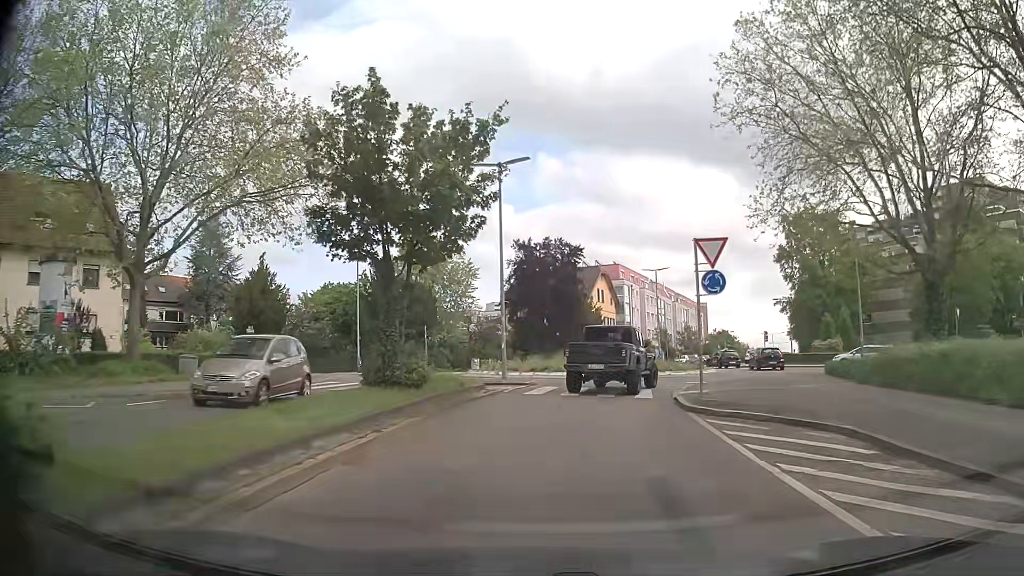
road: secondary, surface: asphalt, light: Day
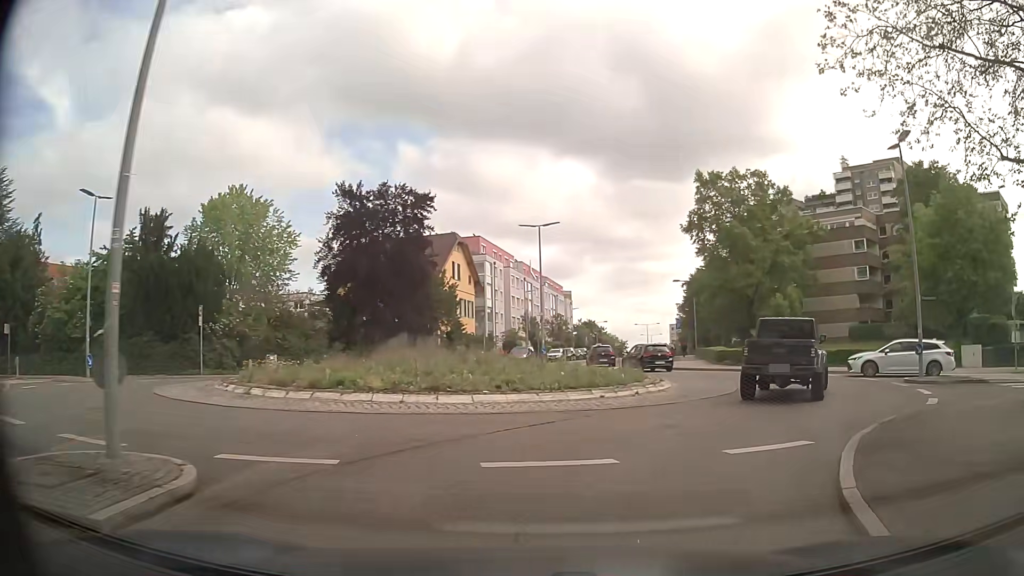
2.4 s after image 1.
(+1.4, +18.1) m; +12°
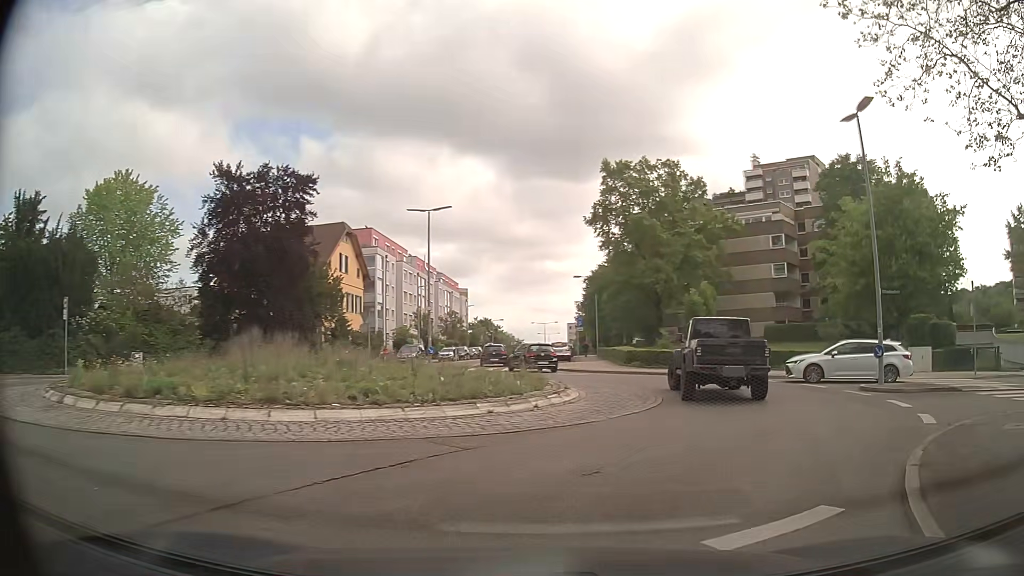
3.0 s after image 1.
(+0.3, +4.0) m; +9°
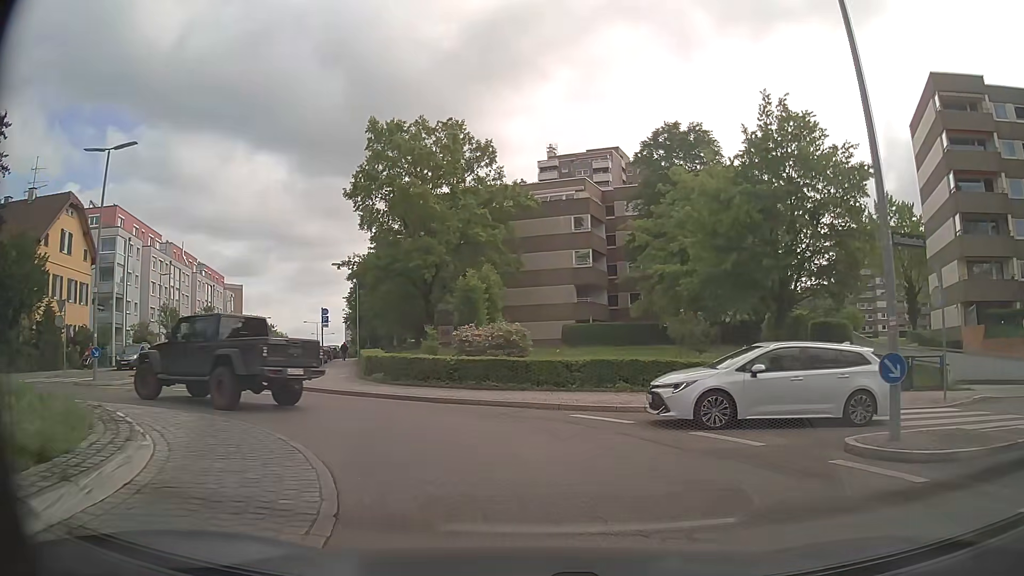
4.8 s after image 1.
(+2.4, +11.5) m; +18°
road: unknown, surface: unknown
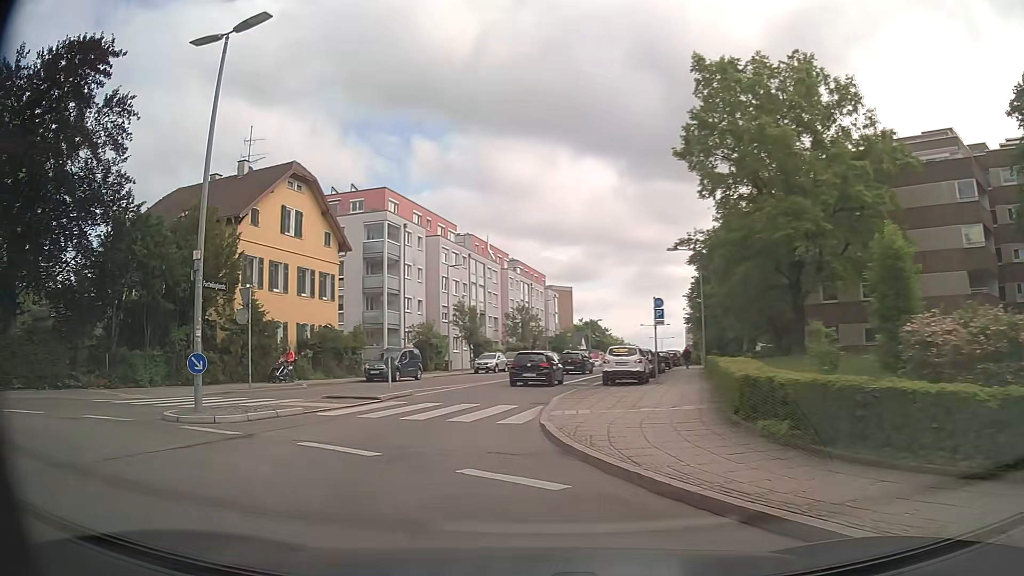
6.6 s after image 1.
(-2.6, +11.8) m; -29°
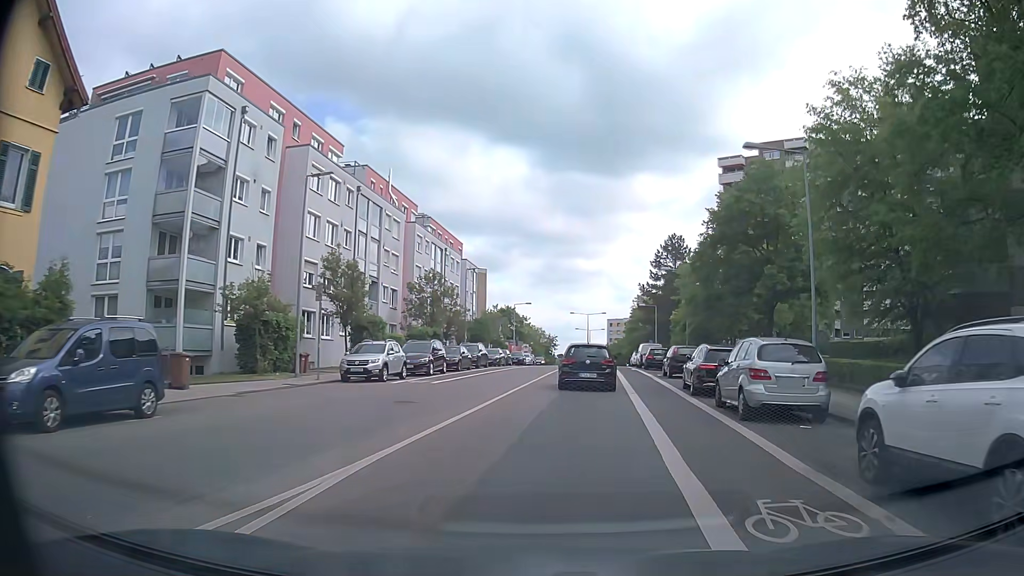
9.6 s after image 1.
(-0.9, +25.6) m; +9°
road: secondary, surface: asphalt
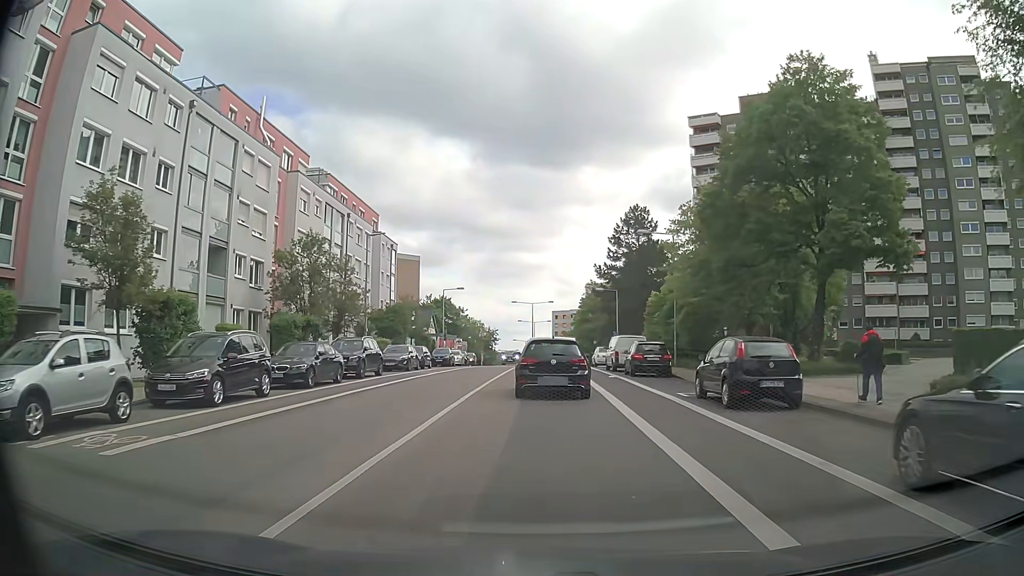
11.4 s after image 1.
(+0.7, +16.6) m; +4°
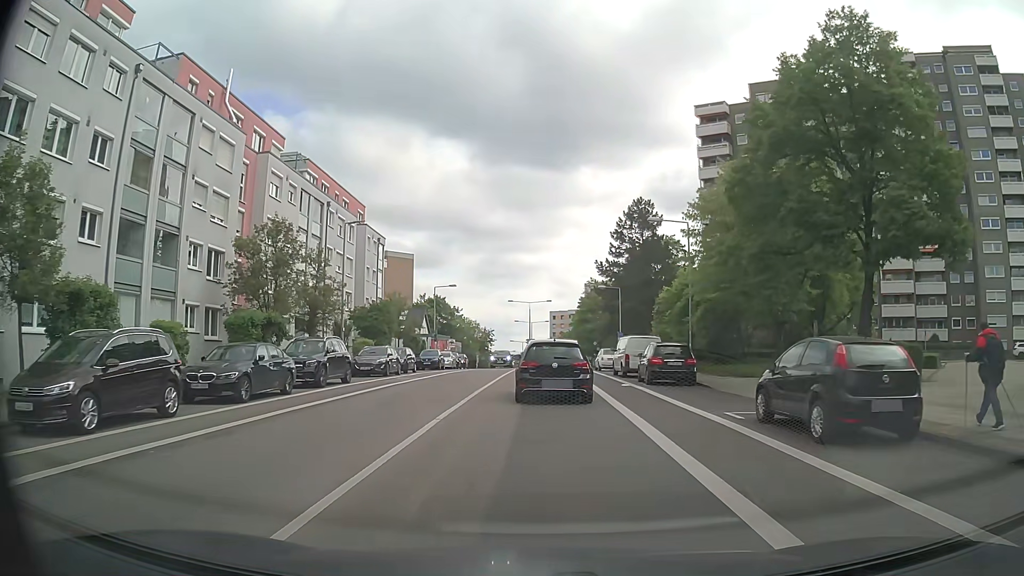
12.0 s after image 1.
(0.0, +4.7) m; +1°
(0, +10) (0, +20) (0, +30) (0, +40) (0, +50) (0, +60) (0, +70) (0, +80) (+1, +90) (+1, +100) m
